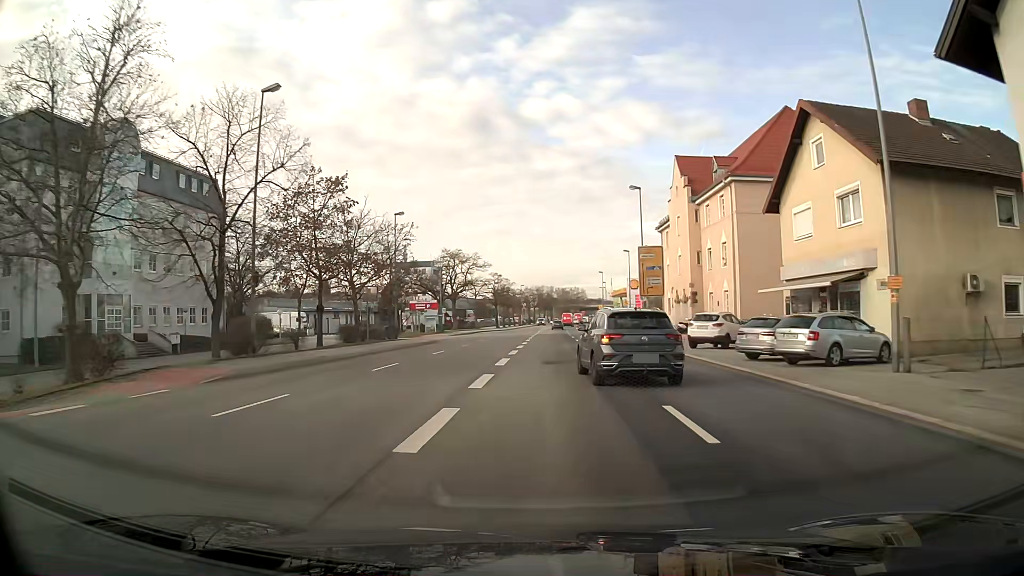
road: primary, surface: asphalt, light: Day
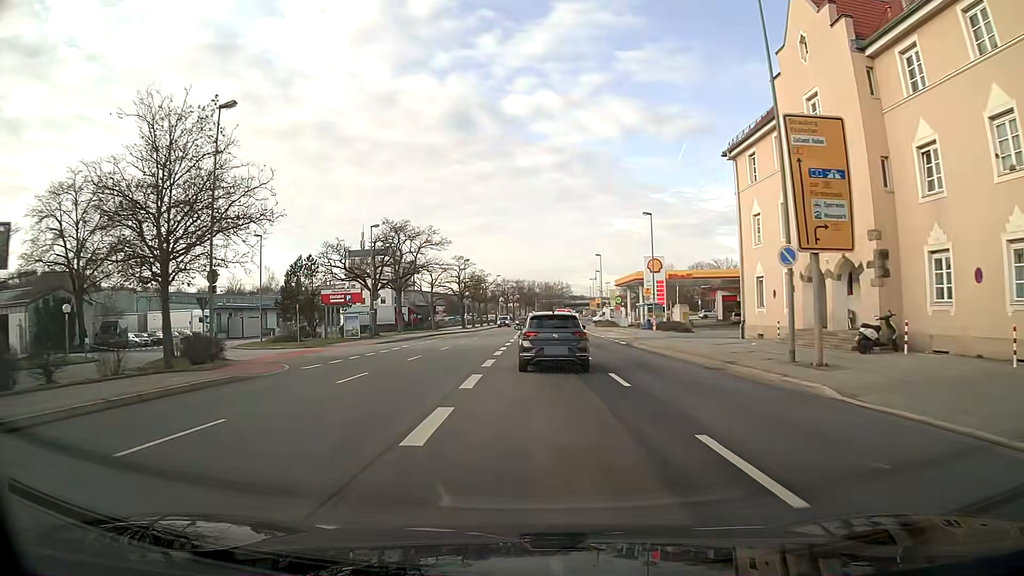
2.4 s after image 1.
(+0.4, +29.3) m; +1°
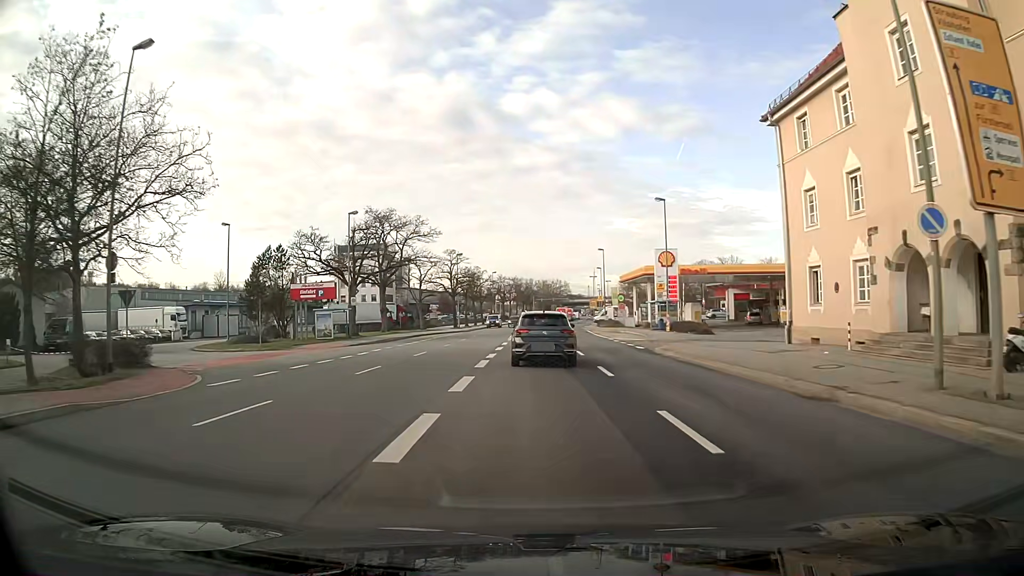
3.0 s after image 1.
(0.0, +6.9) m; 0°
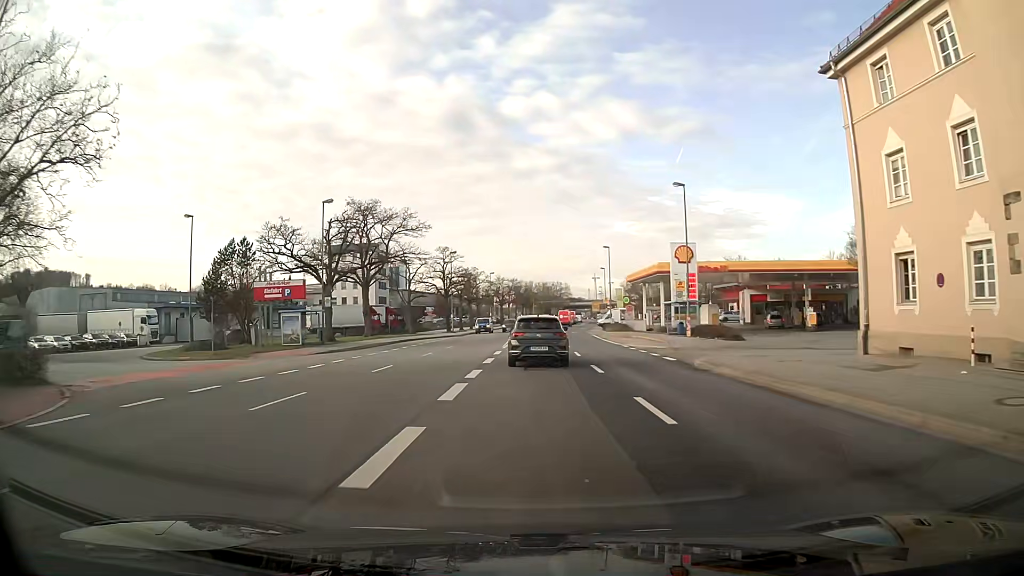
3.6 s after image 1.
(0.0, +7.0) m; 0°
(0, +10) (0, +20) (0, +30) (0, +40) (0, +50) (+1, +60) (+1, +70) (+2, +80) (+2, +90) (+3, +100) m
